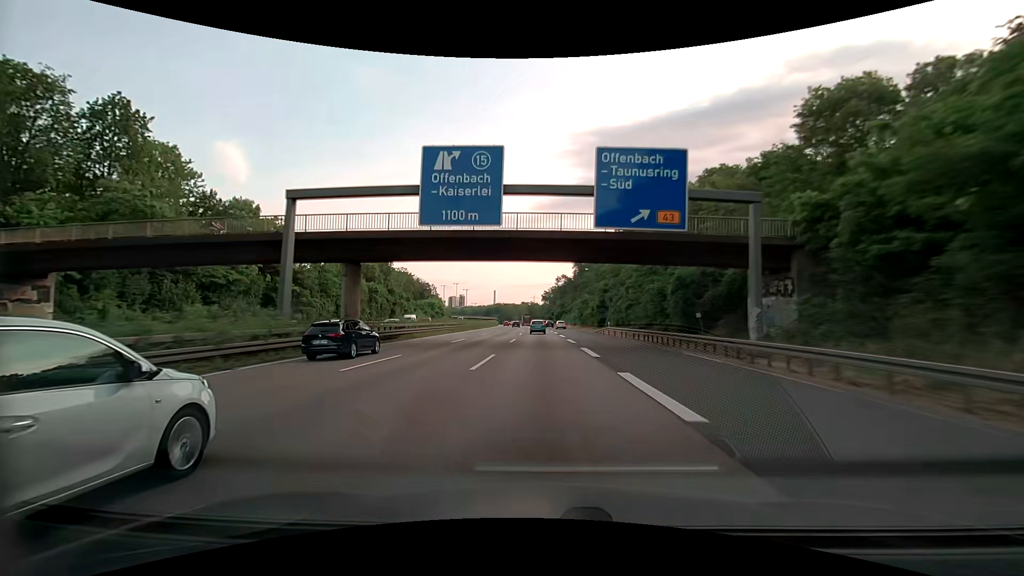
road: motorway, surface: asphalt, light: Day
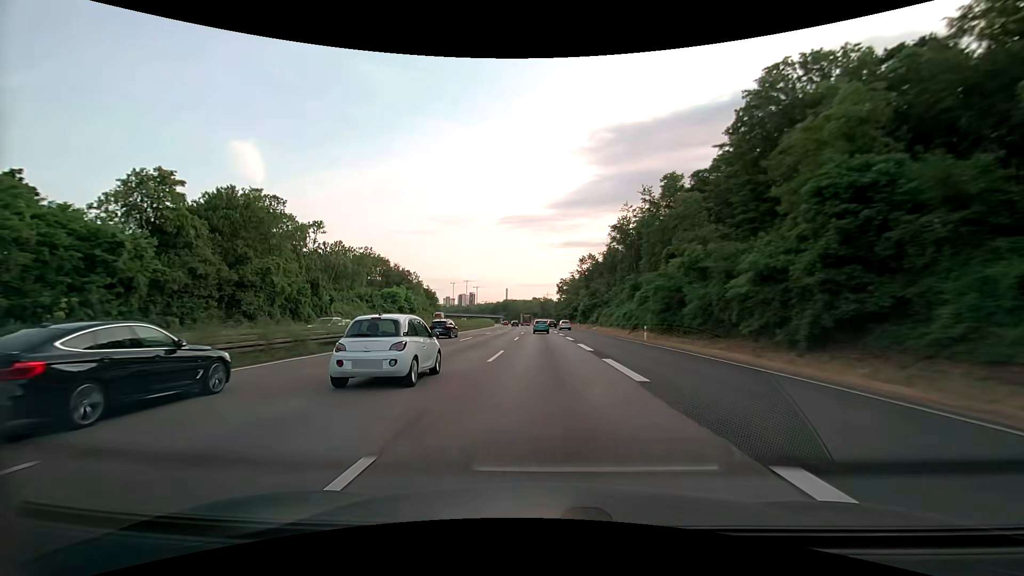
(-0.5, +68.1) m; -1°
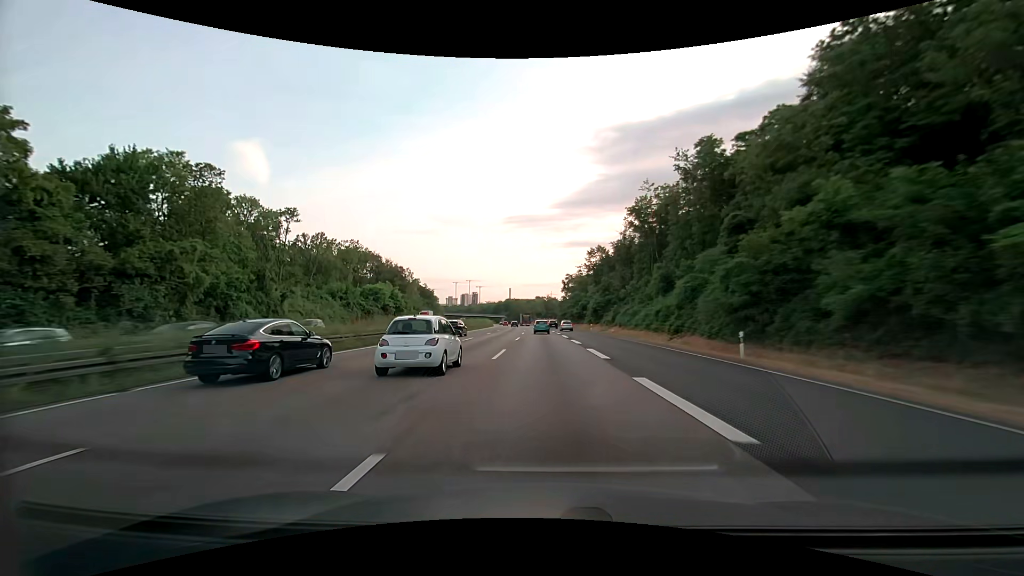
(-0.1, +16.9) m; 0°
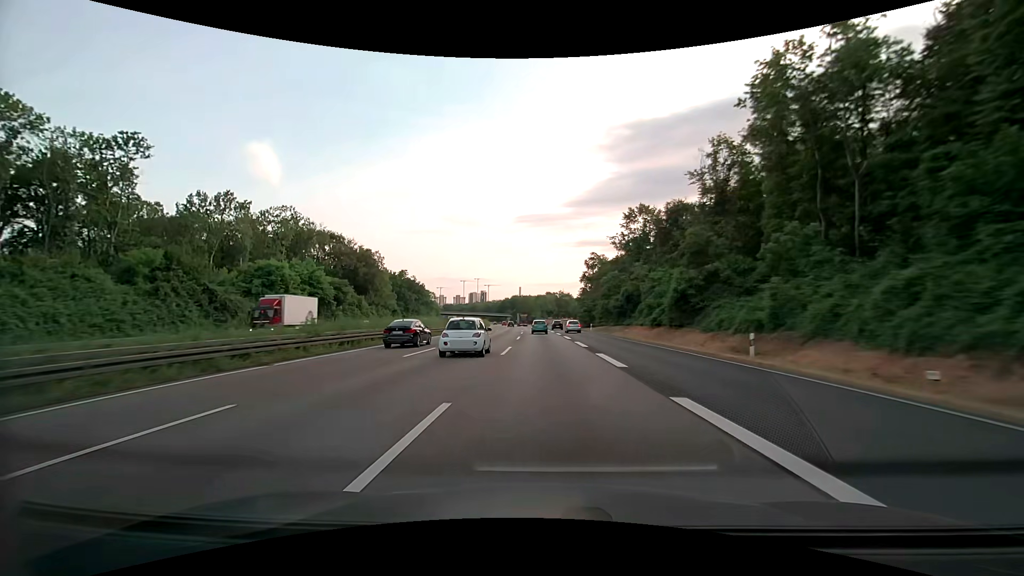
(-0.6, +50.8) m; -1°
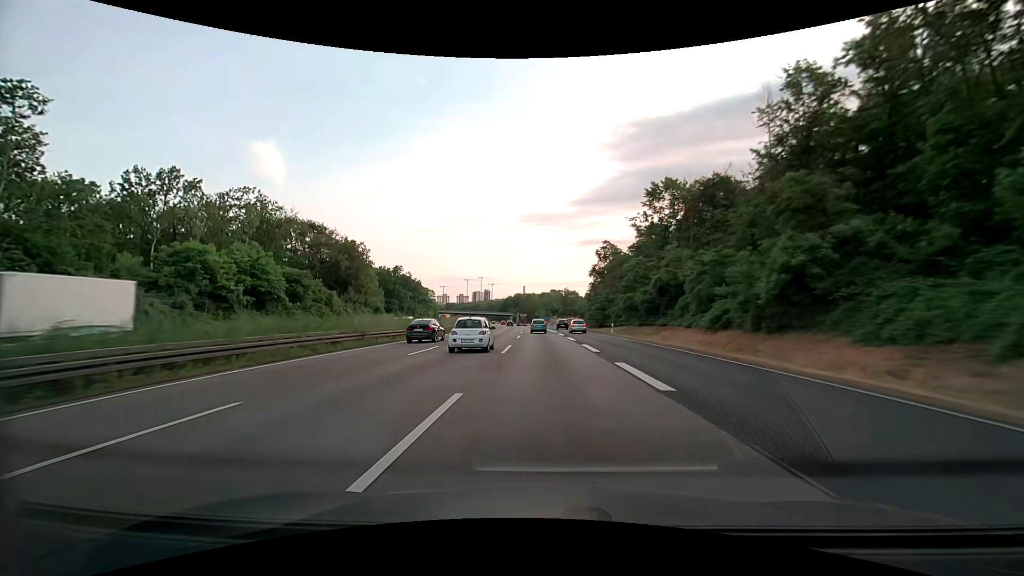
(-0.1, +16.9) m; -1°
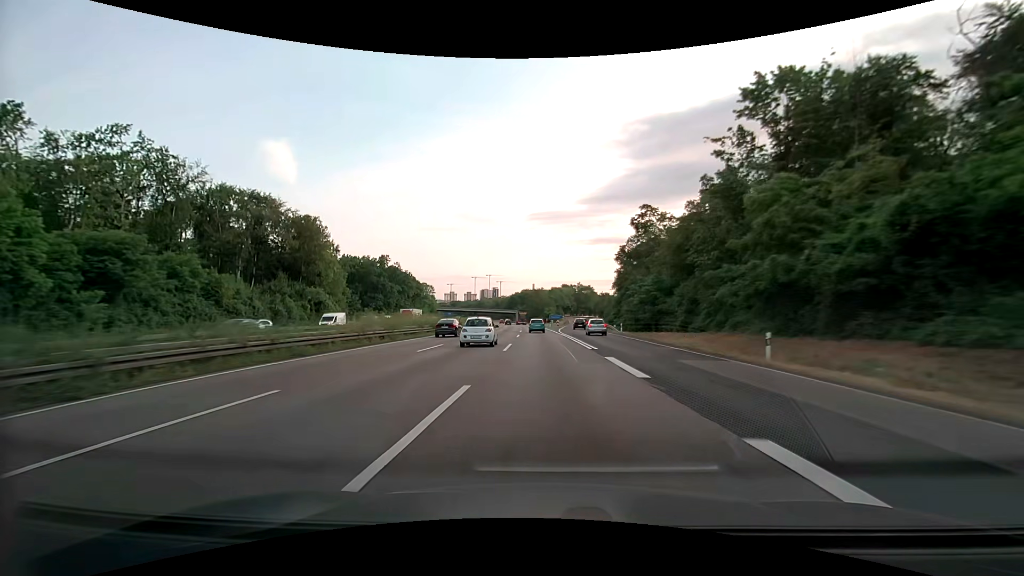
(-0.3, +33.9) m; -1°
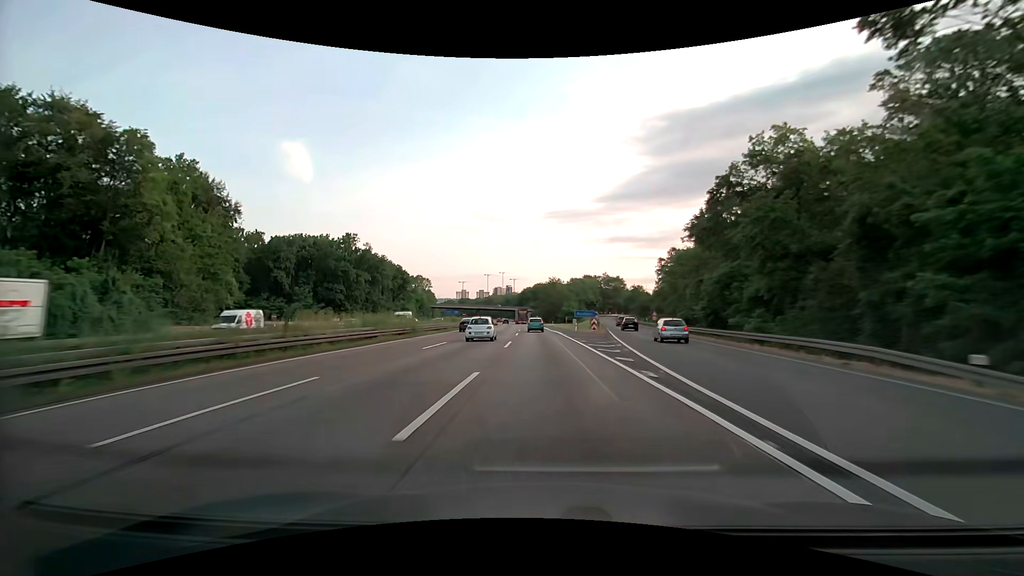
(-0.7, +50.9) m; -2°
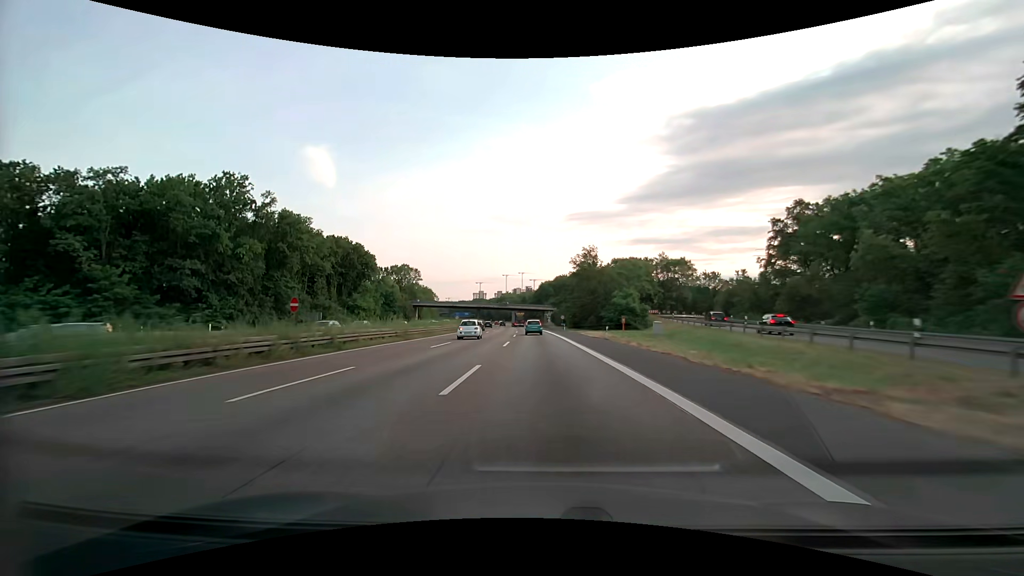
(-1.6, +67.7) m; -3°
(0, +10) (0, +20) (0, +30) (-1, +40) (-1, +50) (-1, +60) (-2, +70) (-3, +80) (-3, +90) (-4, +100) m
